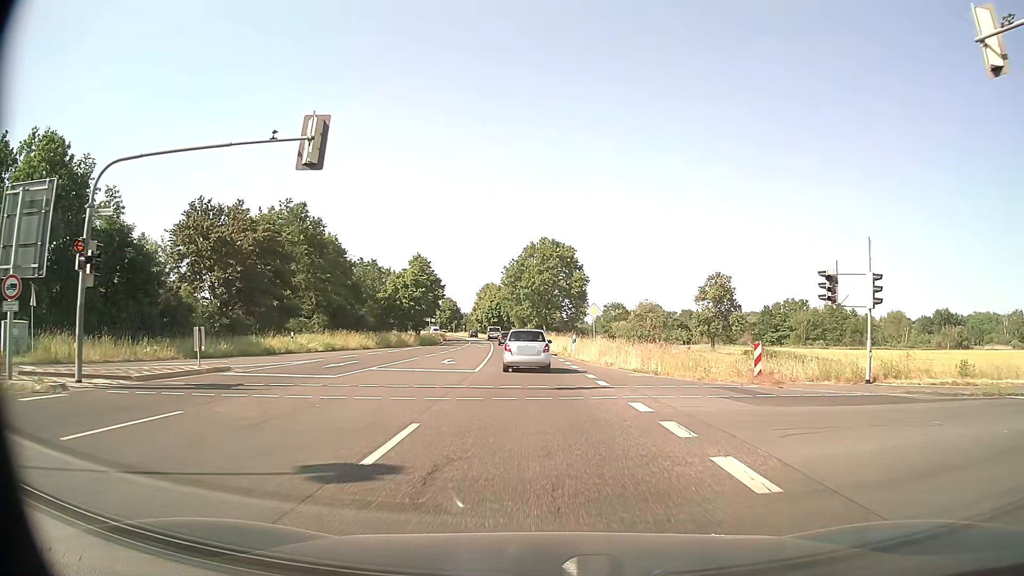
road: primary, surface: asphalt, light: Day
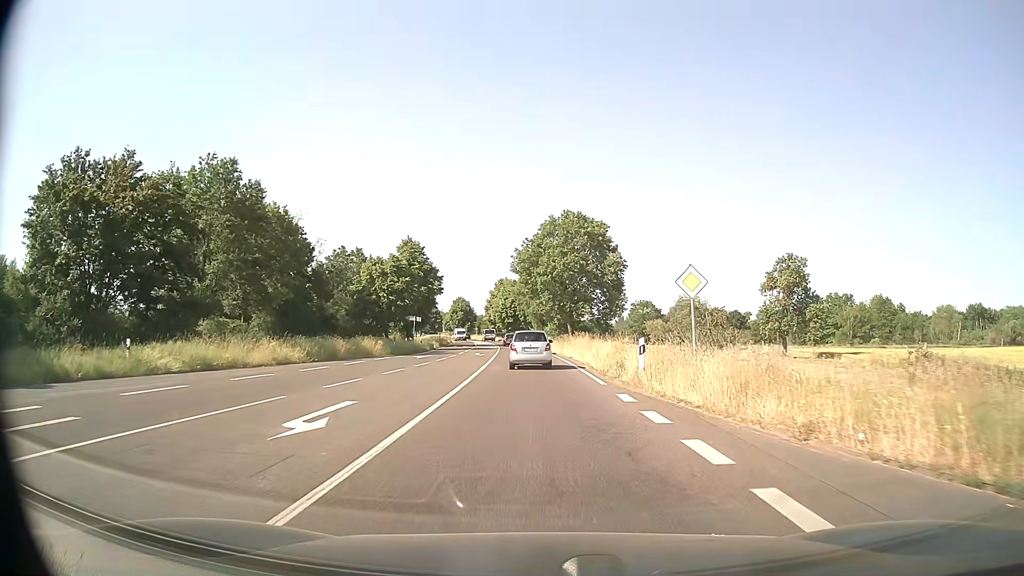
(-0.3, +20.5) m; -2°
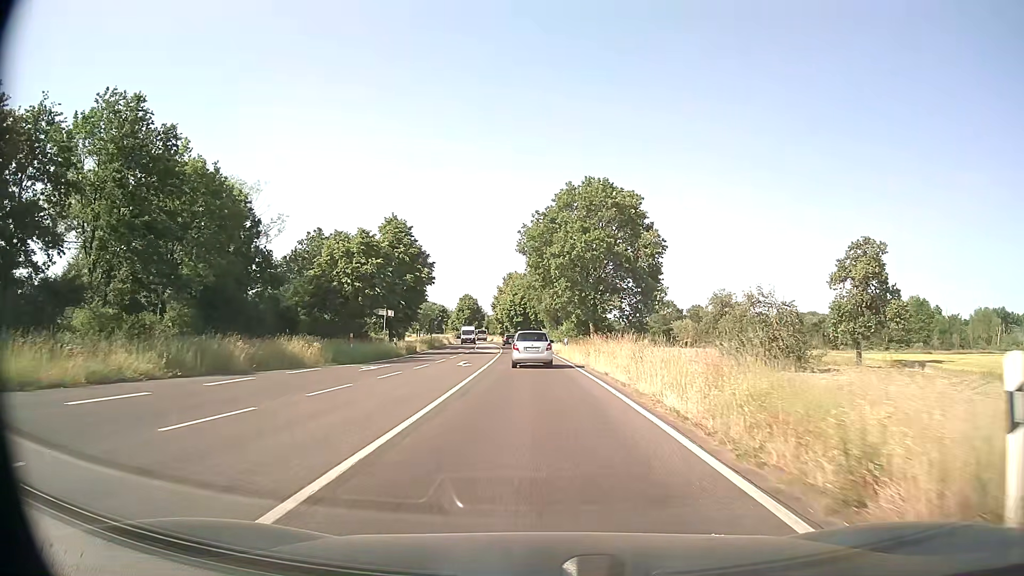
(-0.1, +15.0) m; -1°
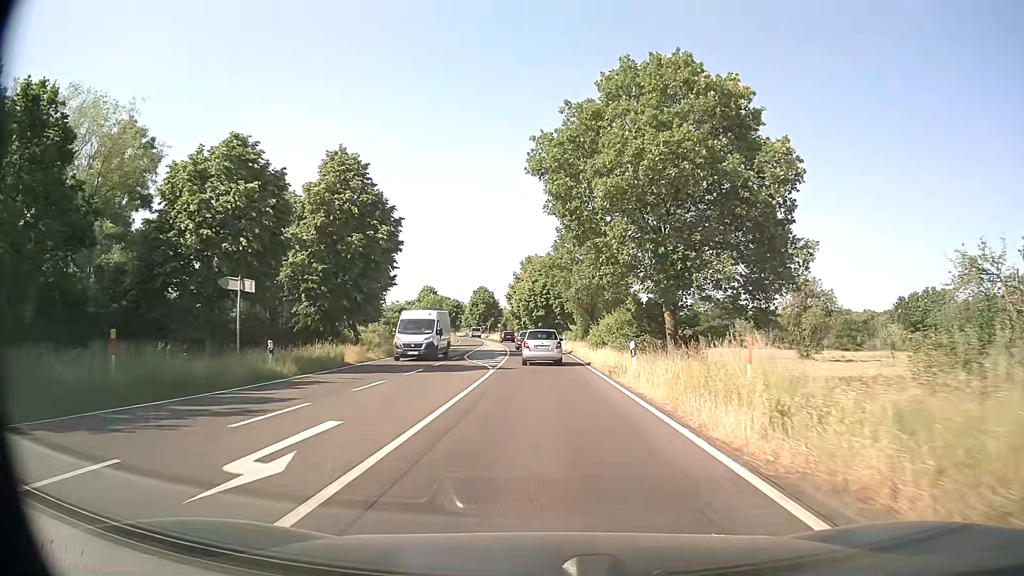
(-0.3, +23.9) m; -2°
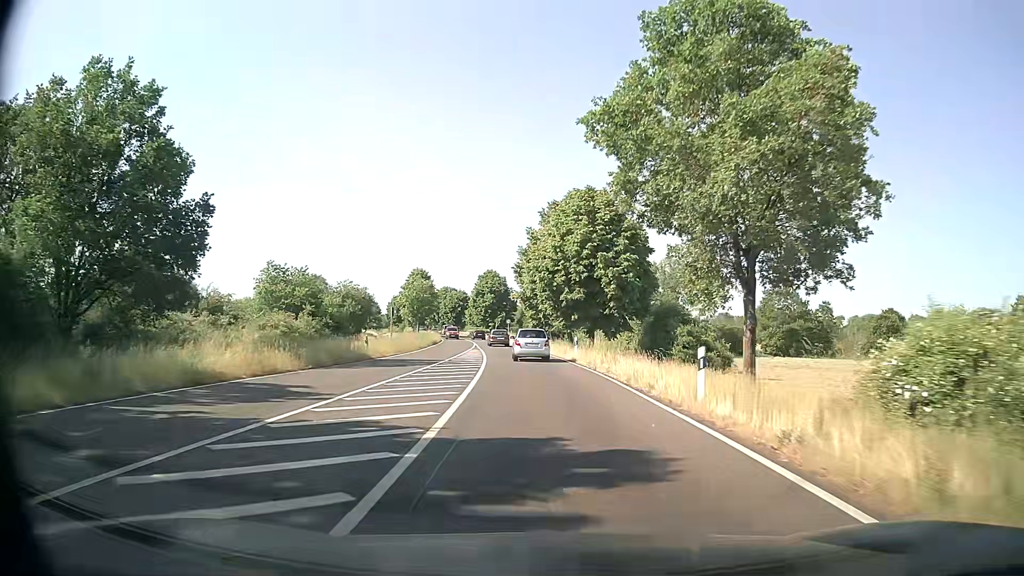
(-0.8, +42.5) m; -2°
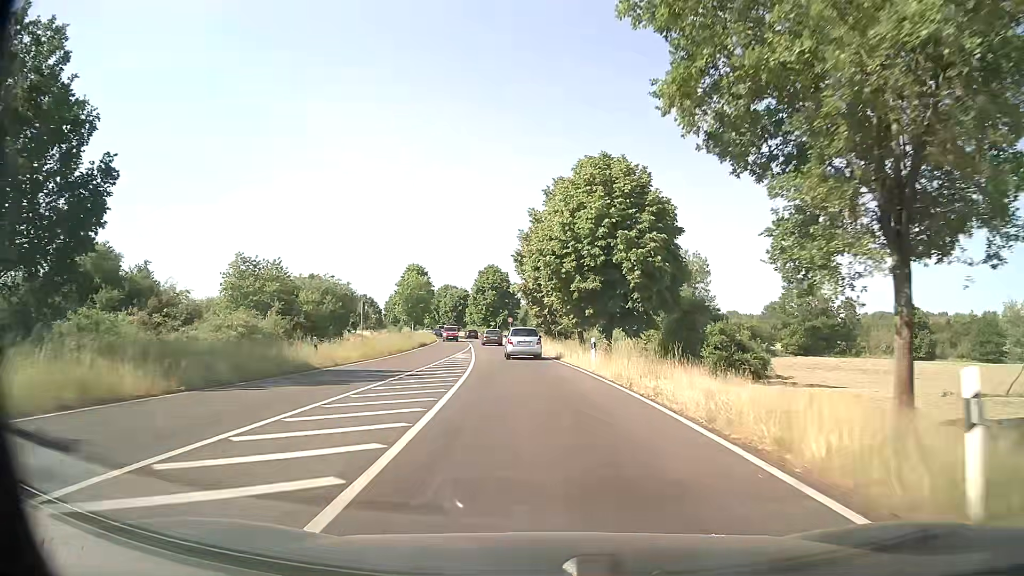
(0.0, +8.8) m; 0°
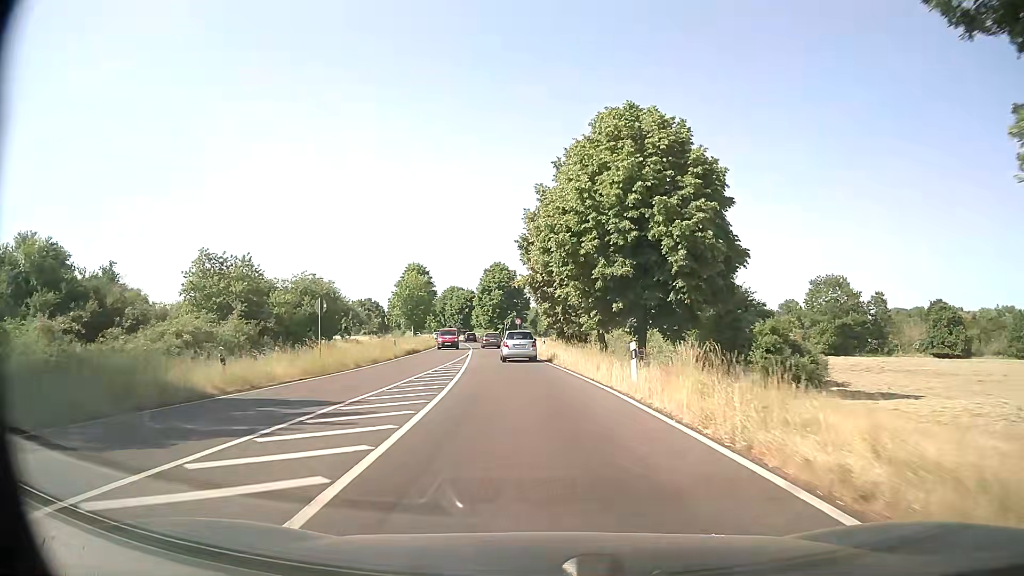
(-0.1, +8.9) m; -2°
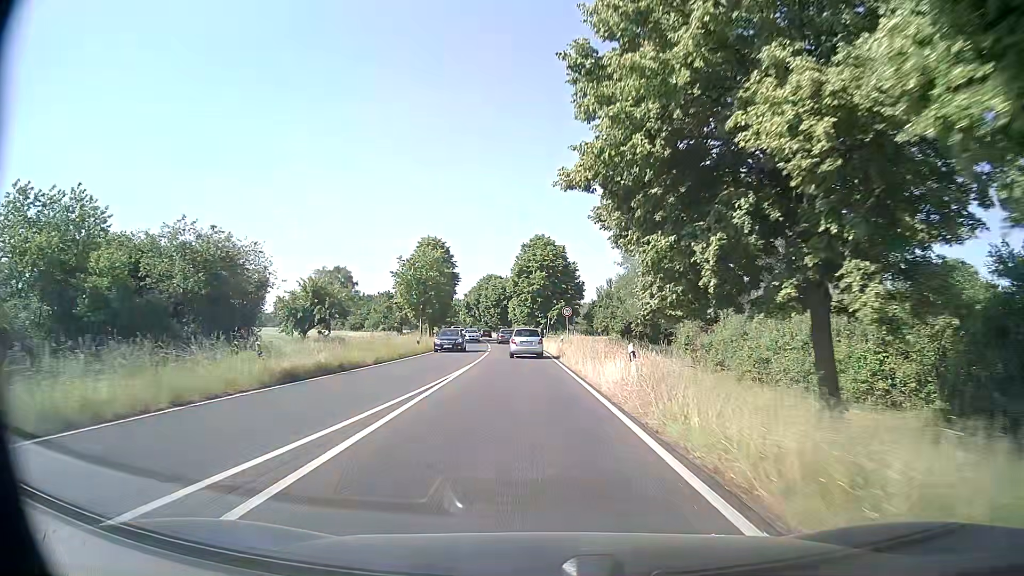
(-0.7, +27.1) m; -4°
(0, +10) (0, +20) (-1, +30) (-1, +40) (-2, +50) (-2, +60) (-3, +70) (-4, +80) (-5, +90) (-7, +100) m
